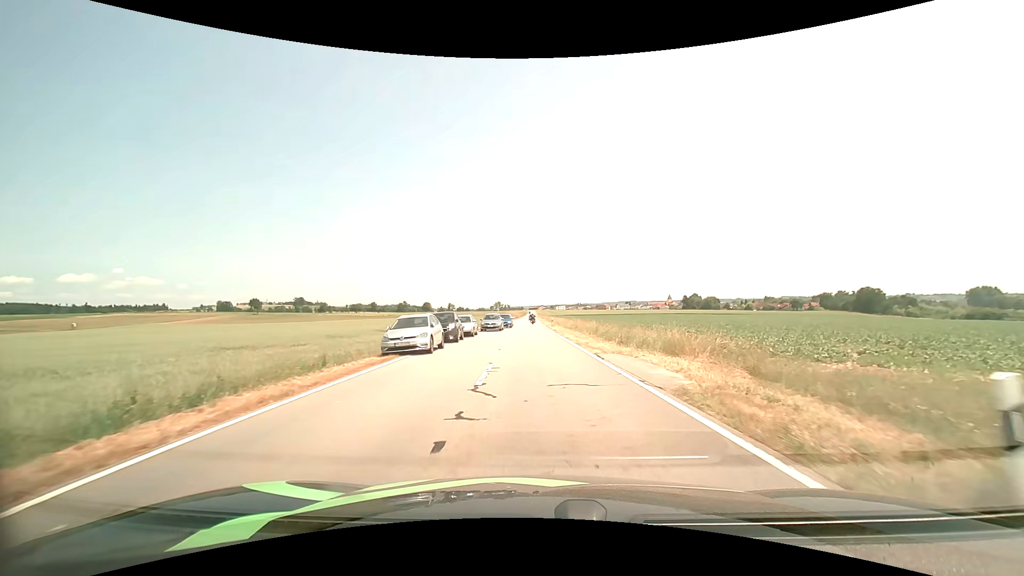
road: tertiary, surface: asphalt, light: Day
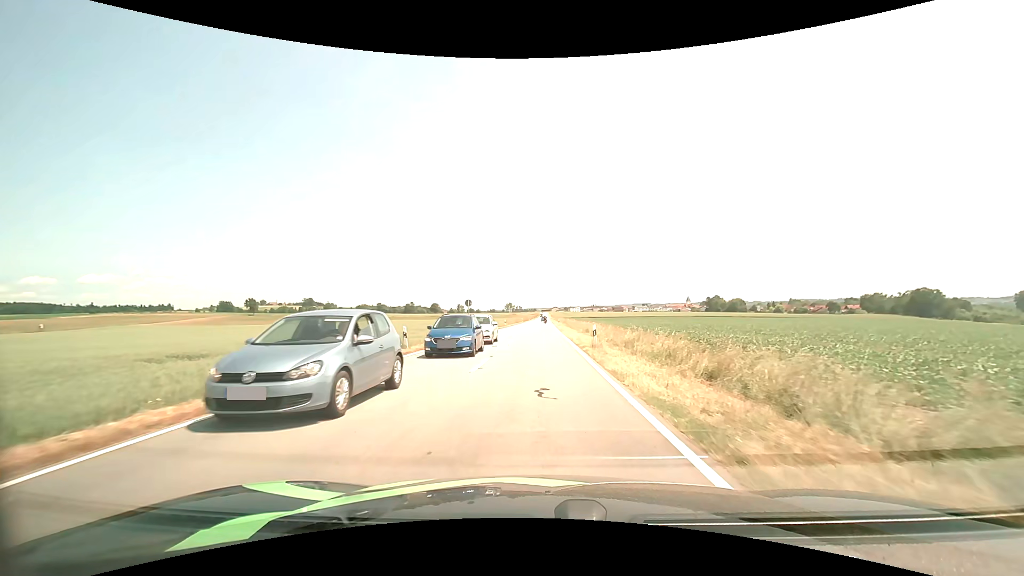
(-0.1, +35.6) m; -1°
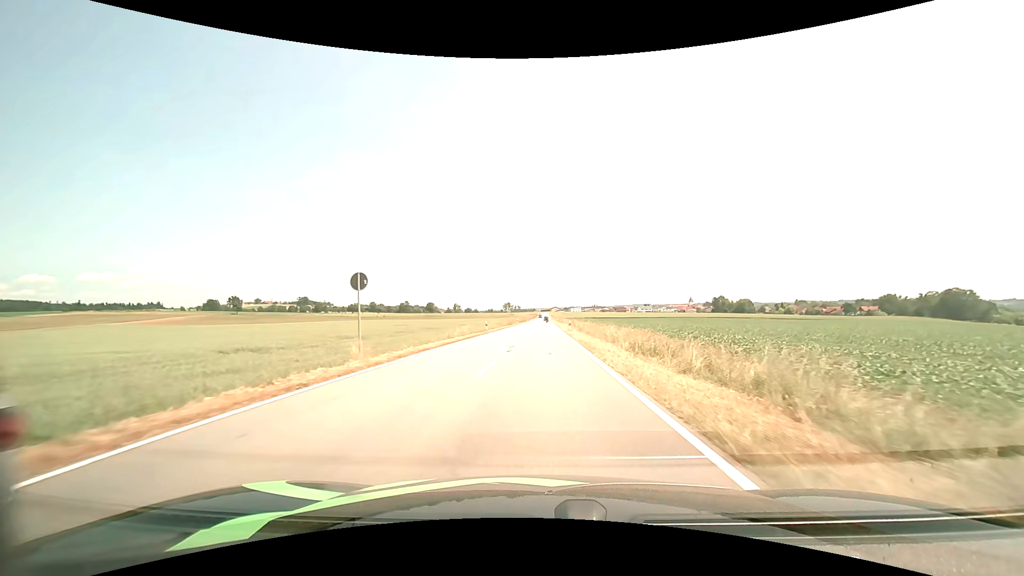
(-0.2, +26.0) m; 0°
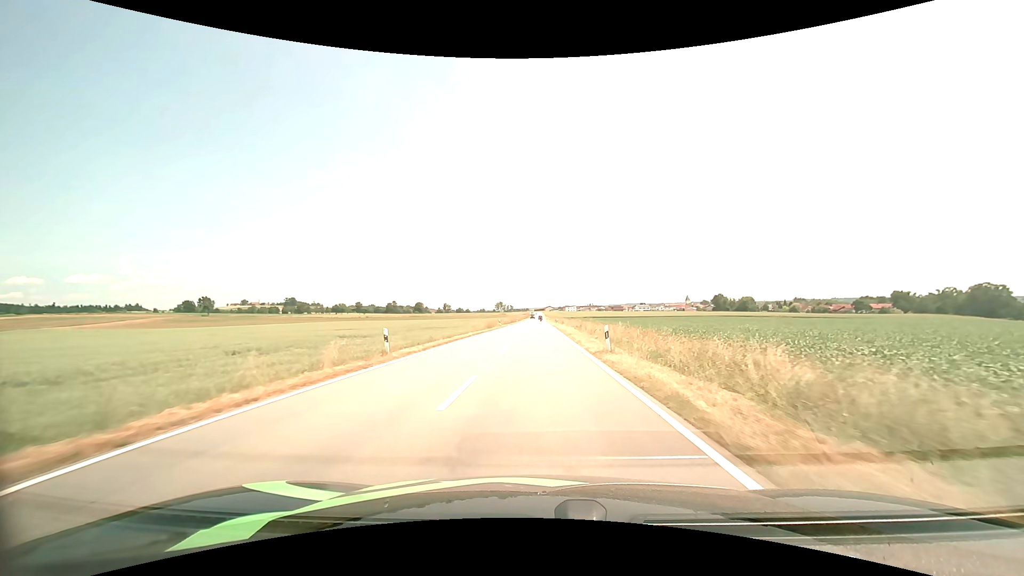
(+0.2, +29.3) m; +1°
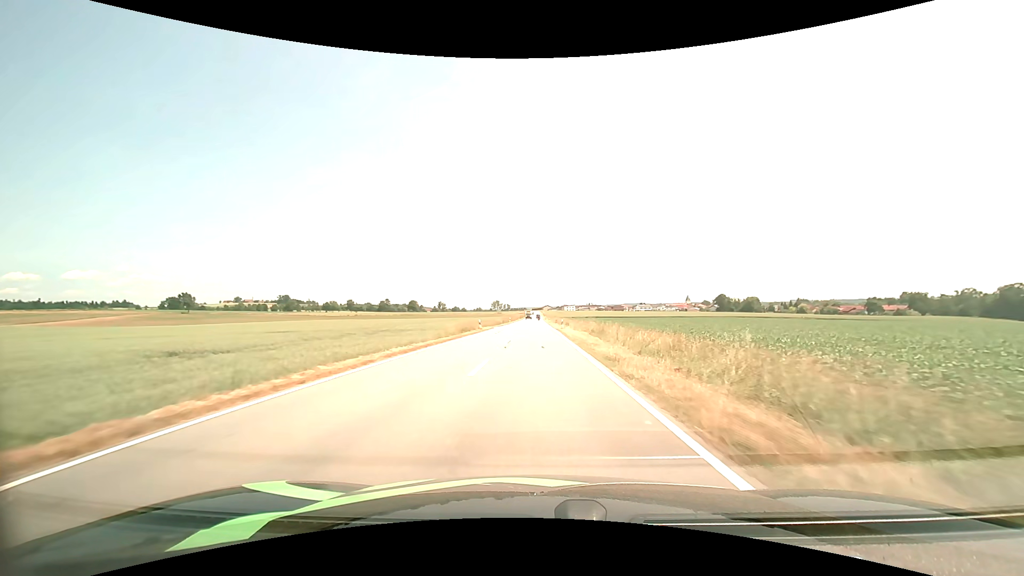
(0.0, +20.9) m; 0°
(0, +10) (0, +20) (0, +30) (0, +40) (0, +50) (0, +60) (0, +70) (0, +80) (0, +90) (0, +100) m
